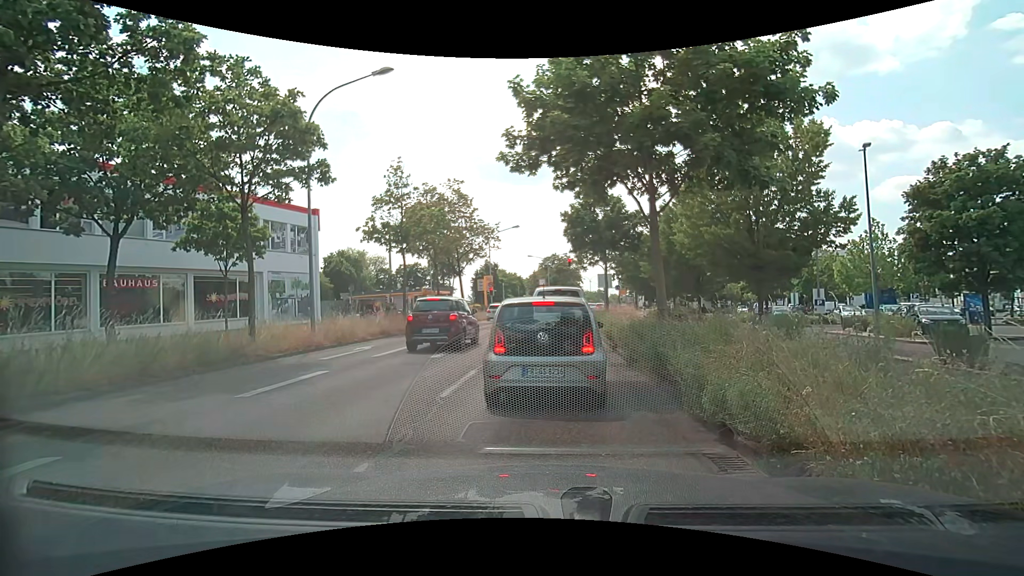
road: primary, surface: asphalt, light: Day
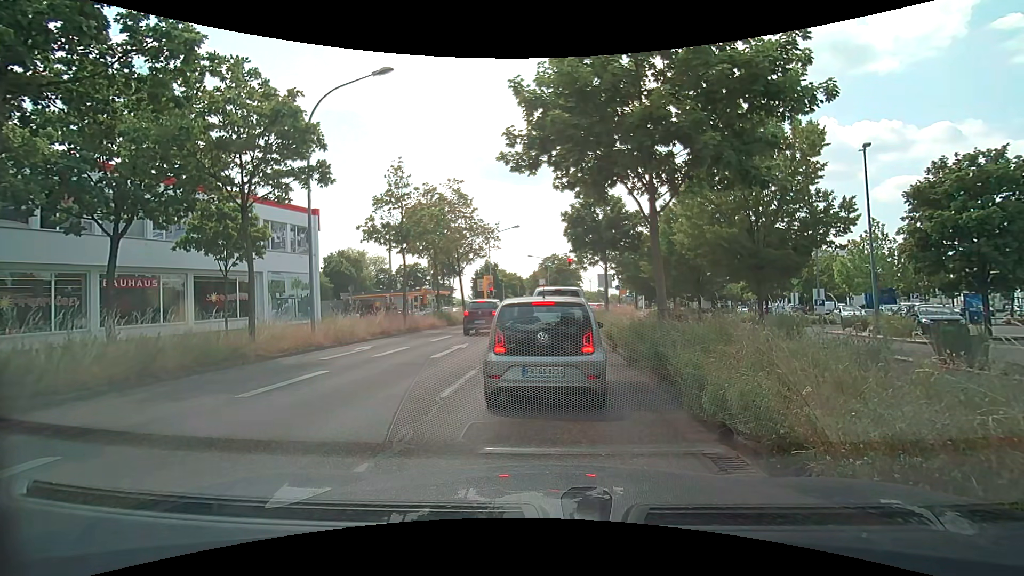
(0.0, 0.0) m; 0°
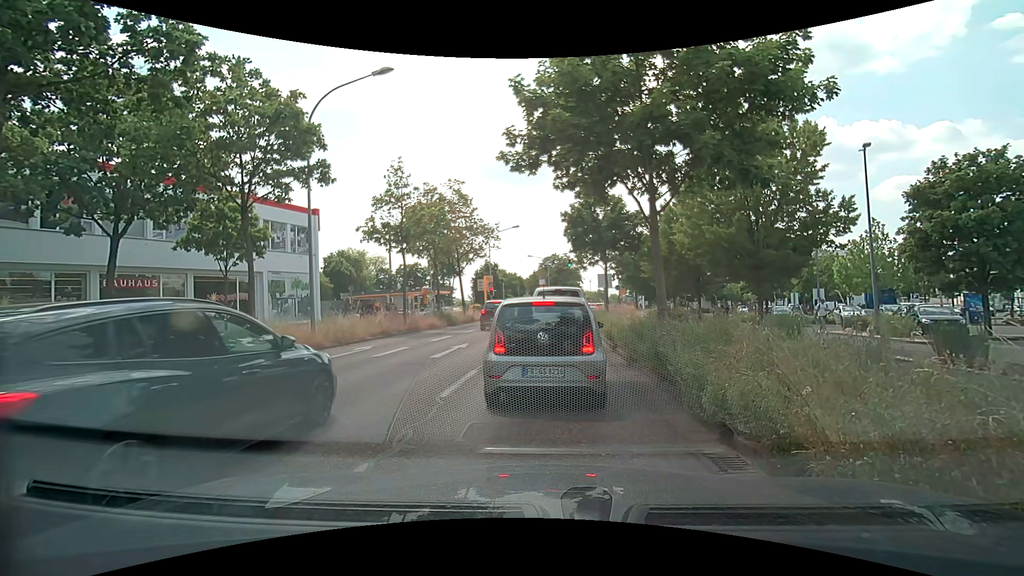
(0.0, 0.0) m; 0°
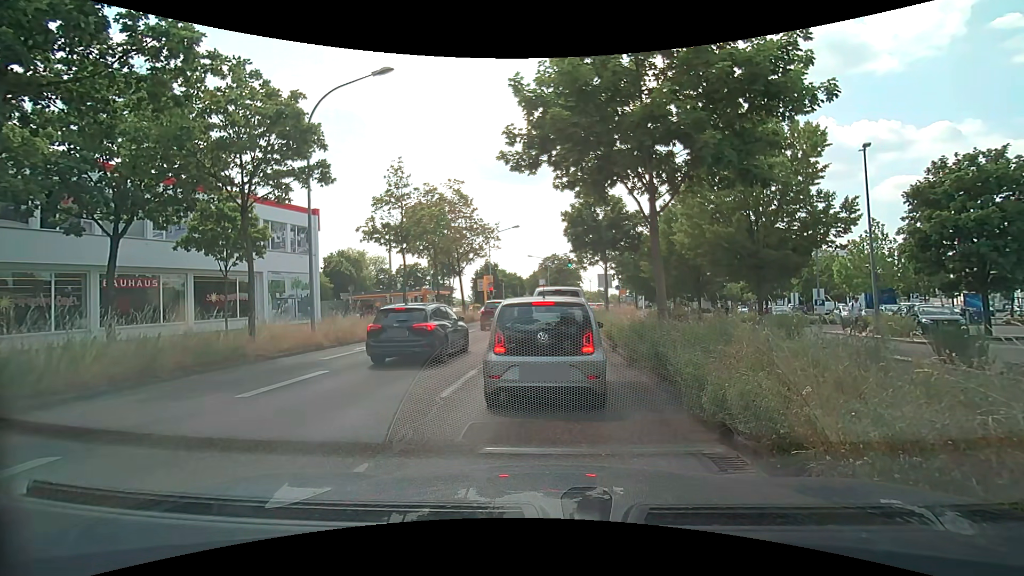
(0.0, 0.0) m; 0°
